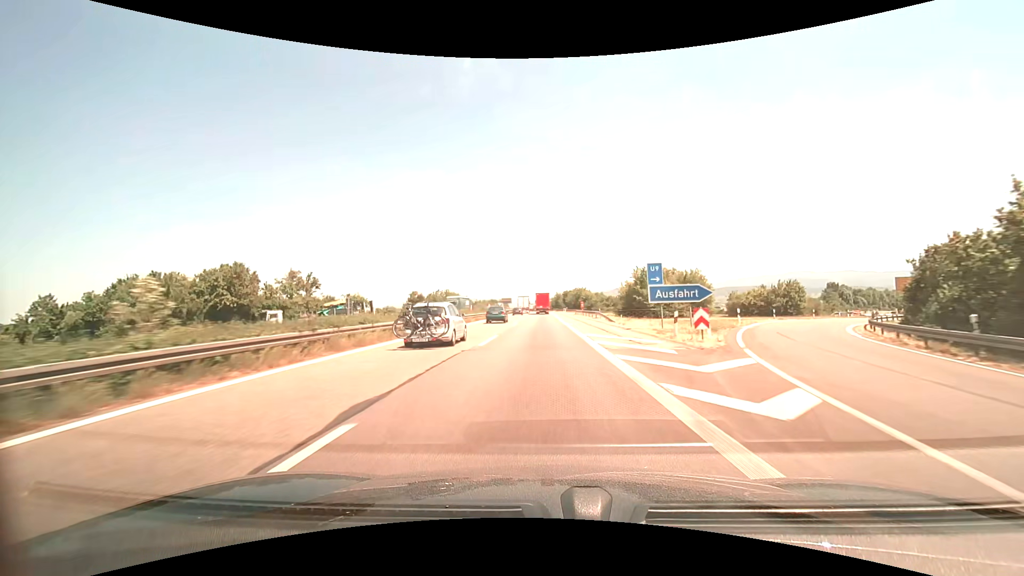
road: motorway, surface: asphalt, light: Day
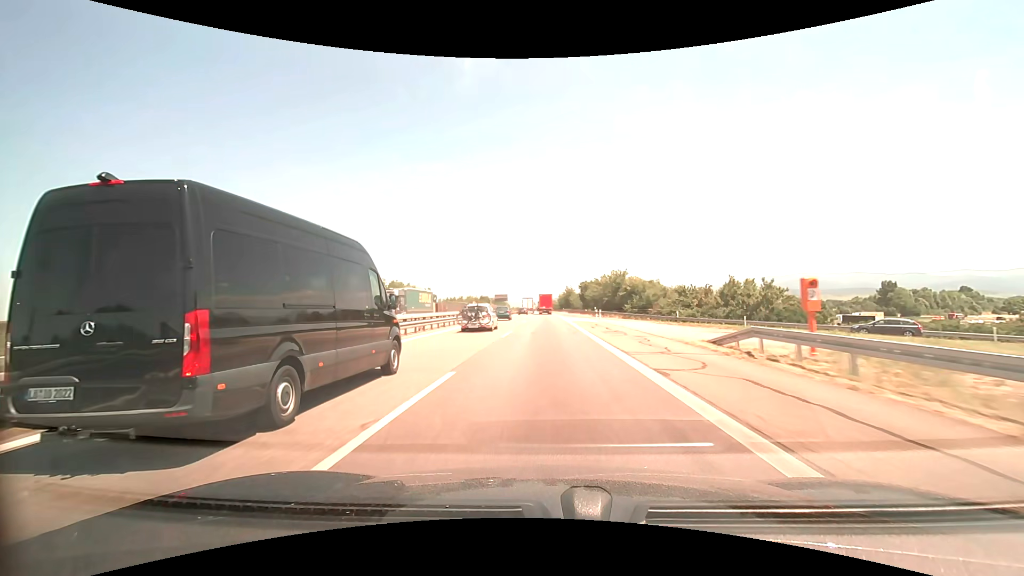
(-0.5, +67.4) m; -1°
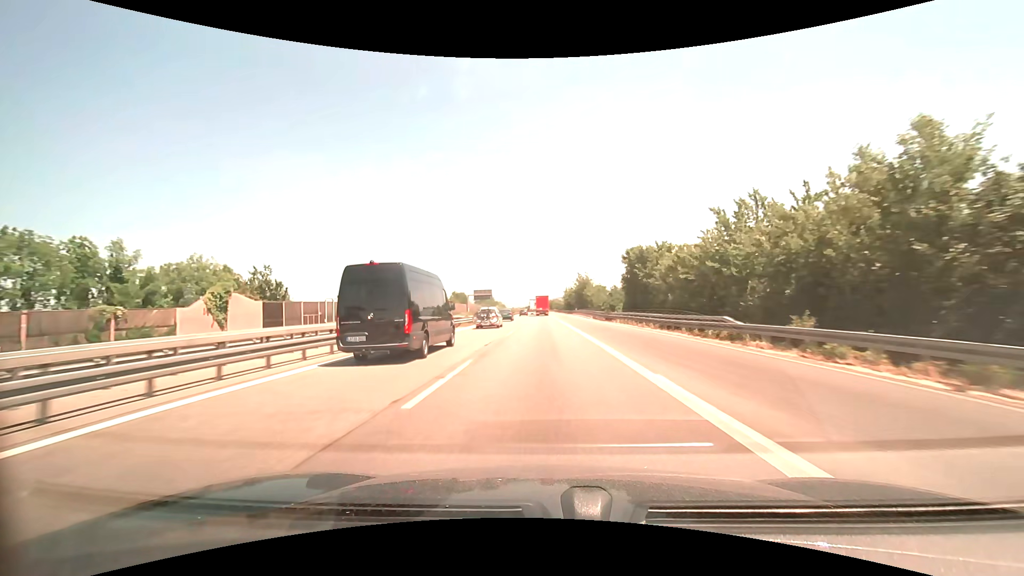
(+0.2, +69.1) m; 0°
(0, +10) (0, +20) (0, +30) (0, +40) (0, +50) (0, +60) (0, +70) (0, +80) (0, +90) (-1, +100) m
